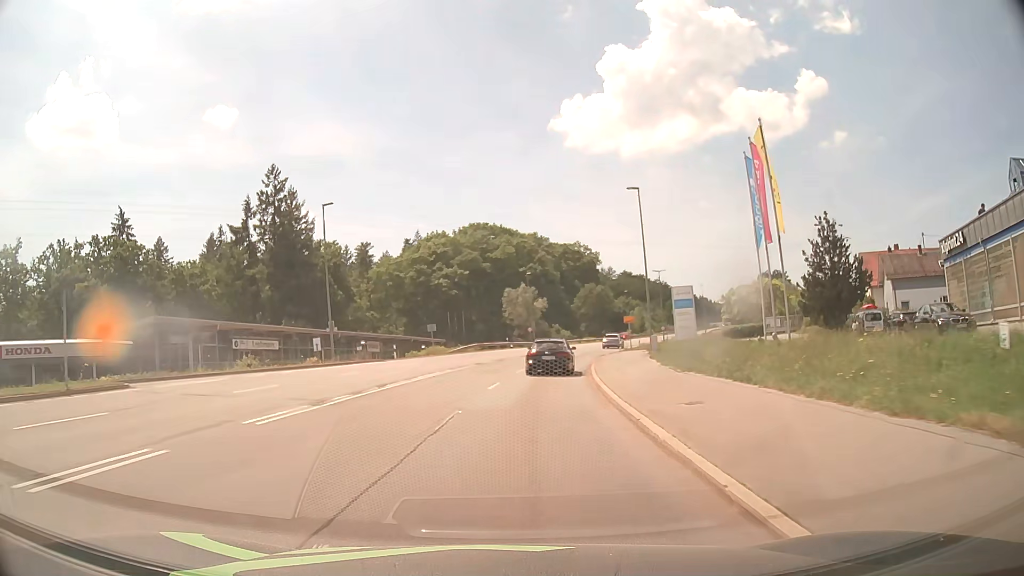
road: secondary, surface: asphalt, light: Day
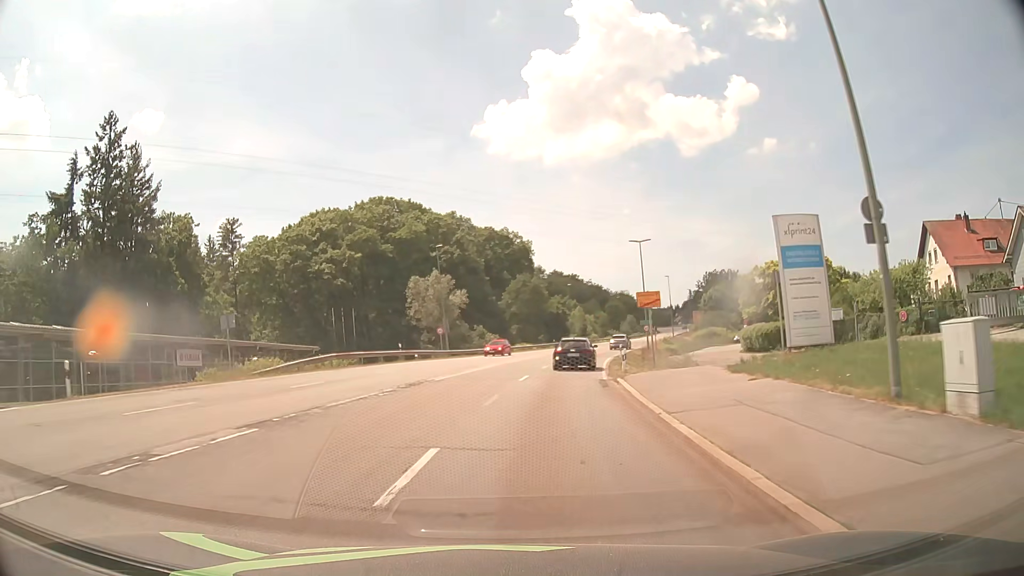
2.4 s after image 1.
(+1.8, +31.6) m; +7°
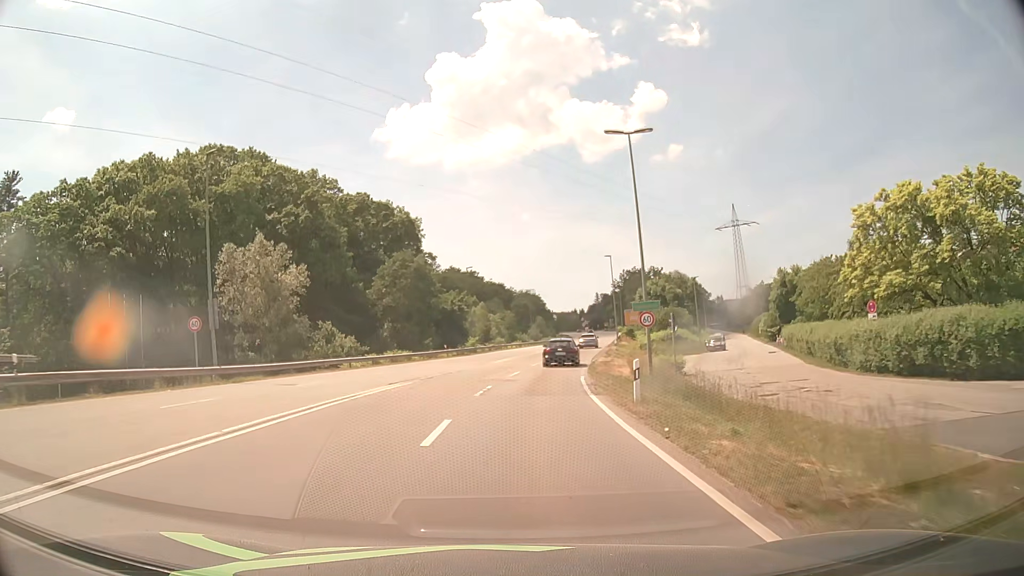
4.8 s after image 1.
(+2.6, +32.3) m; +9°
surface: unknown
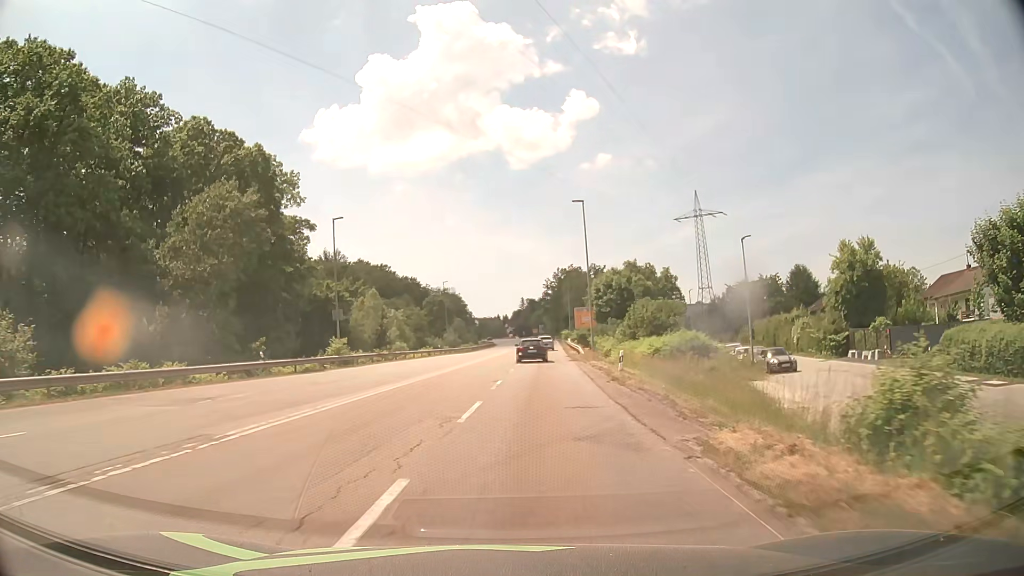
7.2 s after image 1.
(+1.9, +33.4) m; +6°
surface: asphalt
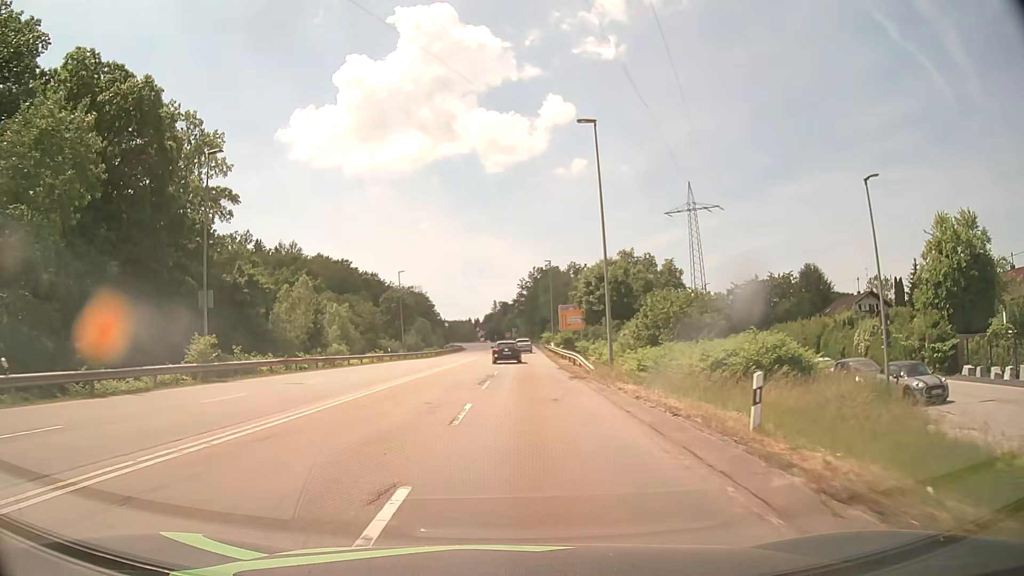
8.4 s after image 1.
(+0.5, +17.1) m; +3°
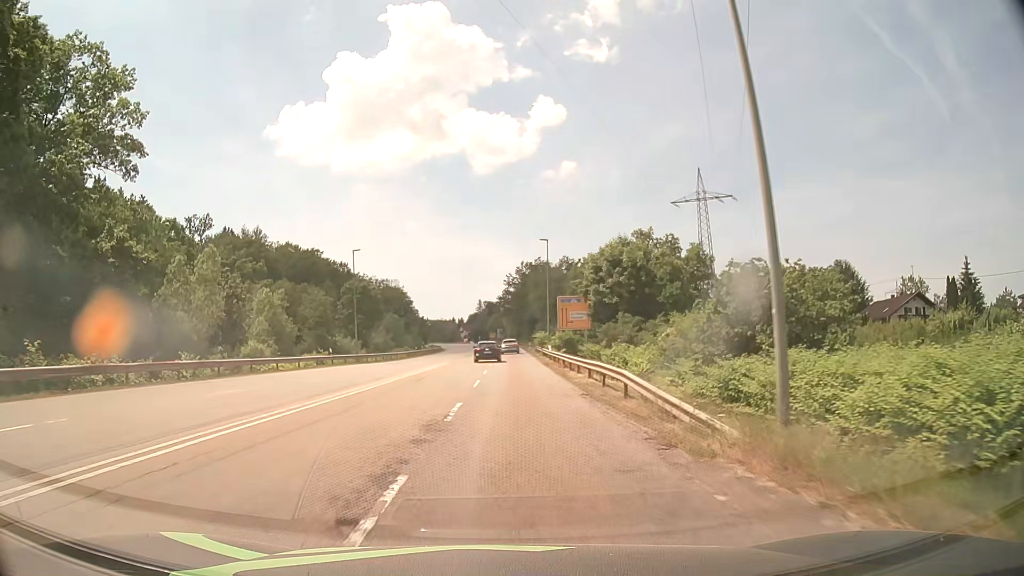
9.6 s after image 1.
(+0.1, +17.2) m; +1°
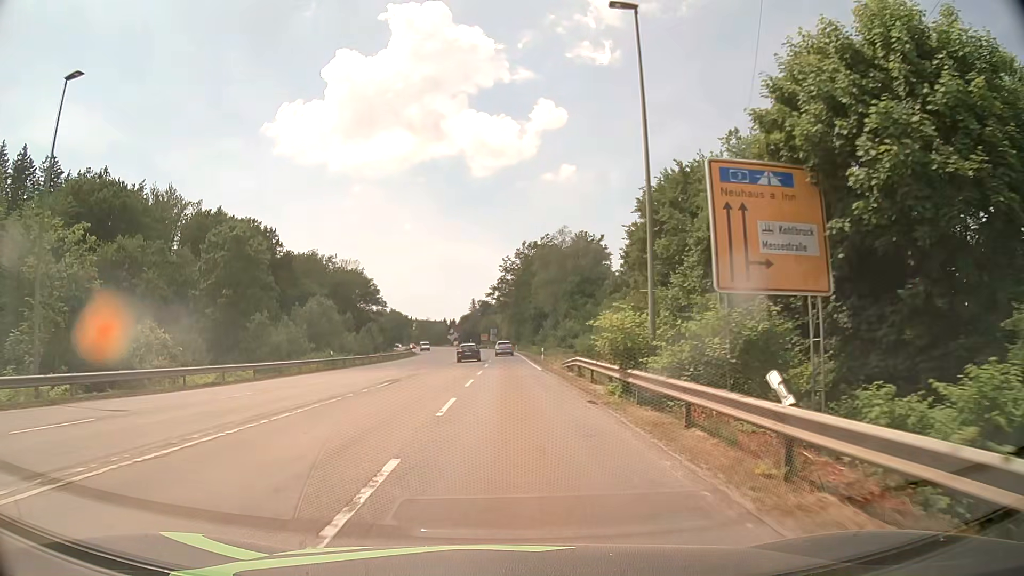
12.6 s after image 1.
(+0.3, +43.4) m; 0°
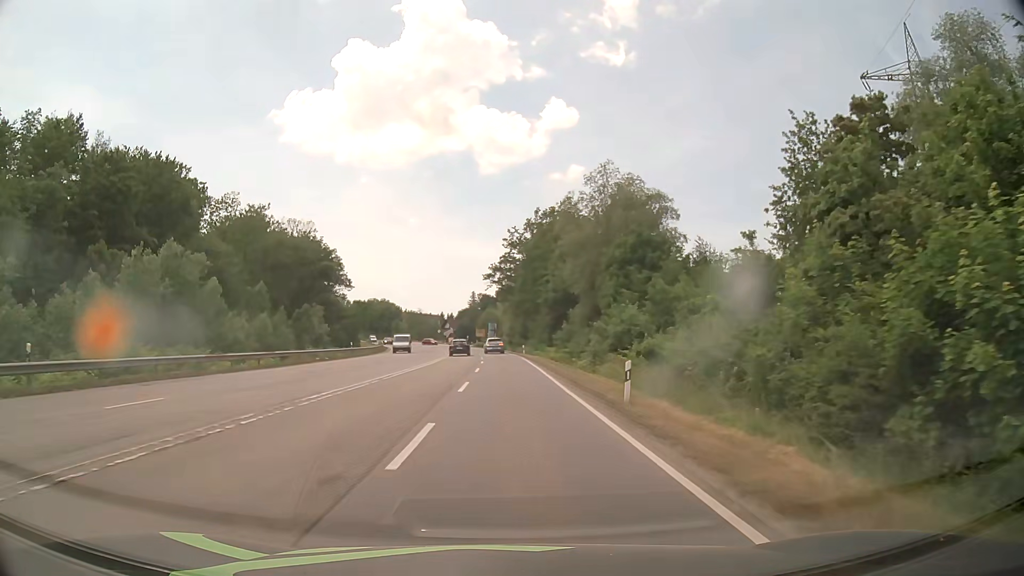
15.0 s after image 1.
(0.0, +34.6) m; 0°
(0, +10) (0, +20) (0, +30) (0, +40) (-1, +50) (-1, +60) (-2, +70) (-2, +80) (-3, +90) (-5, +100) m
